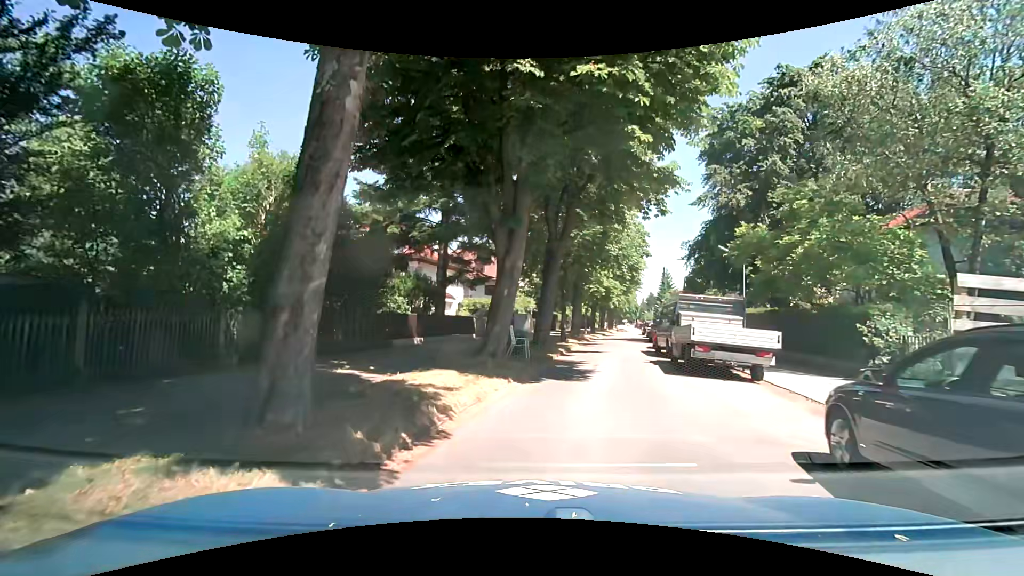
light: Day
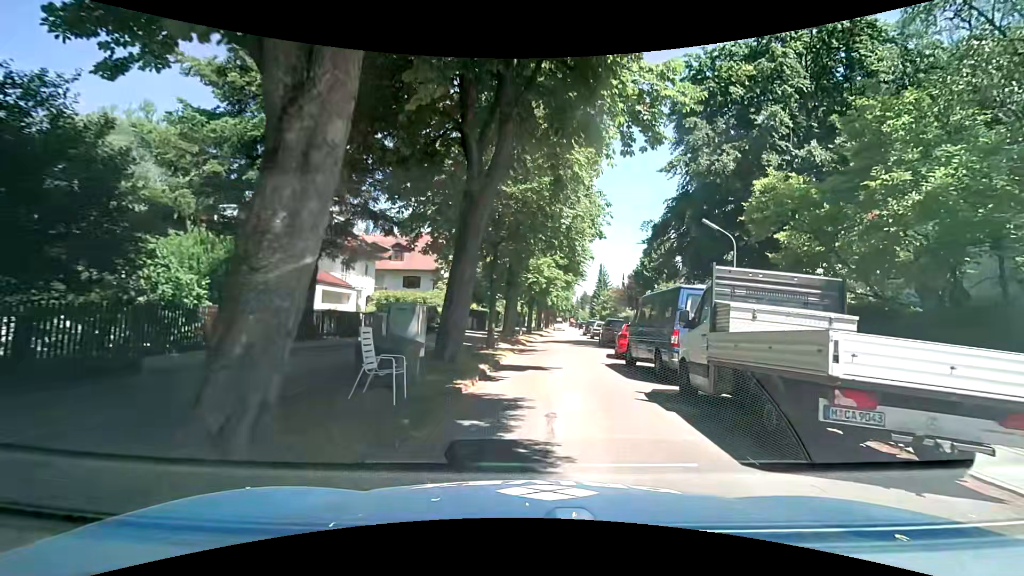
(+0.5, +8.8) m; +7°
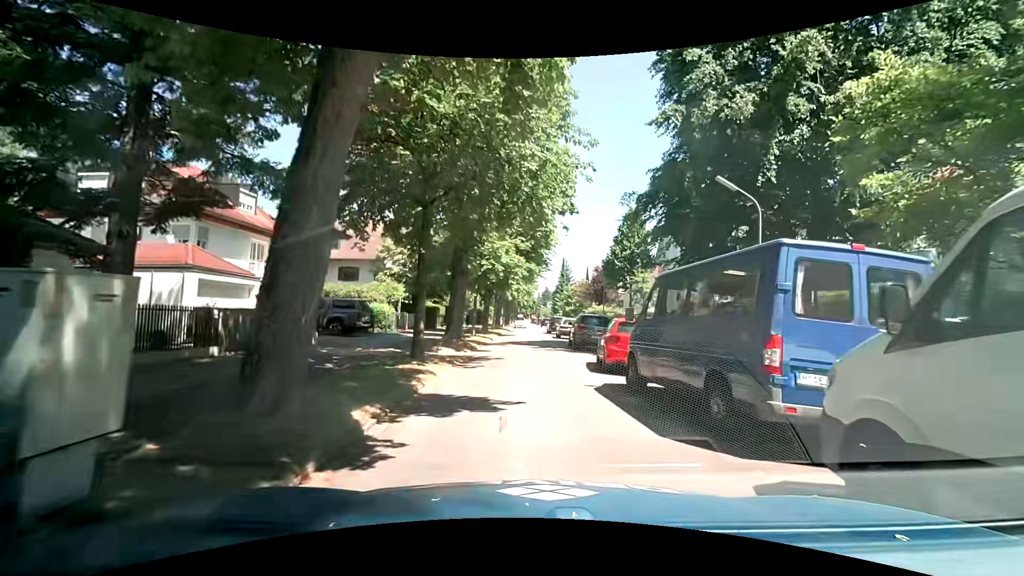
(+0.2, +6.4) m; +4°
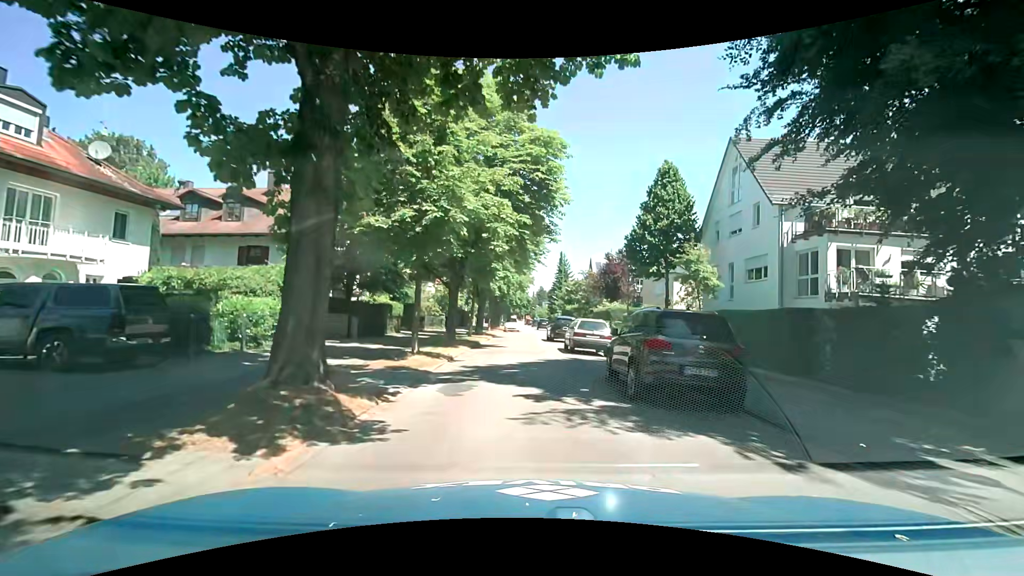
(+0.1, +14.1) m; +1°
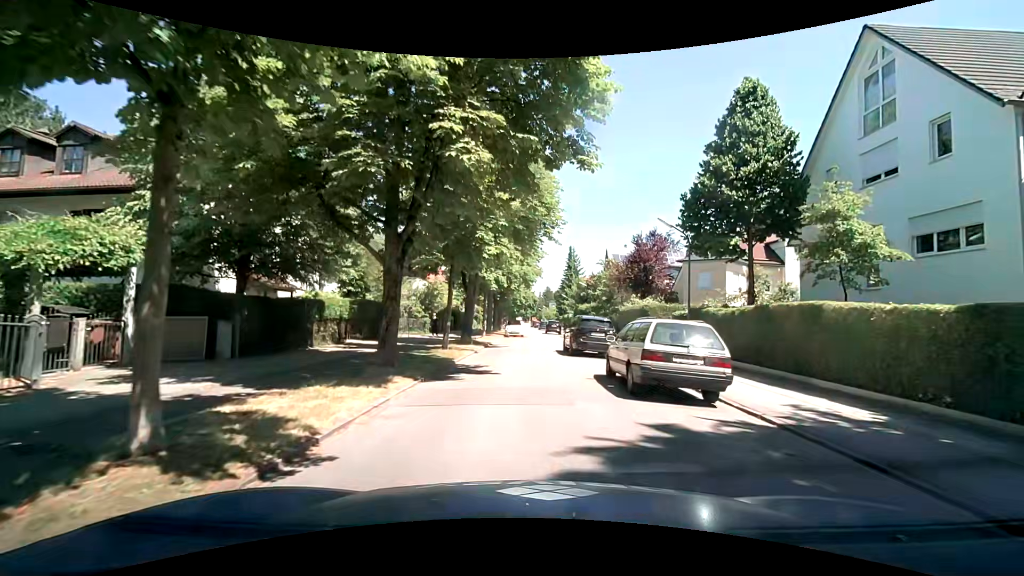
(0.0, +11.3) m; -1°
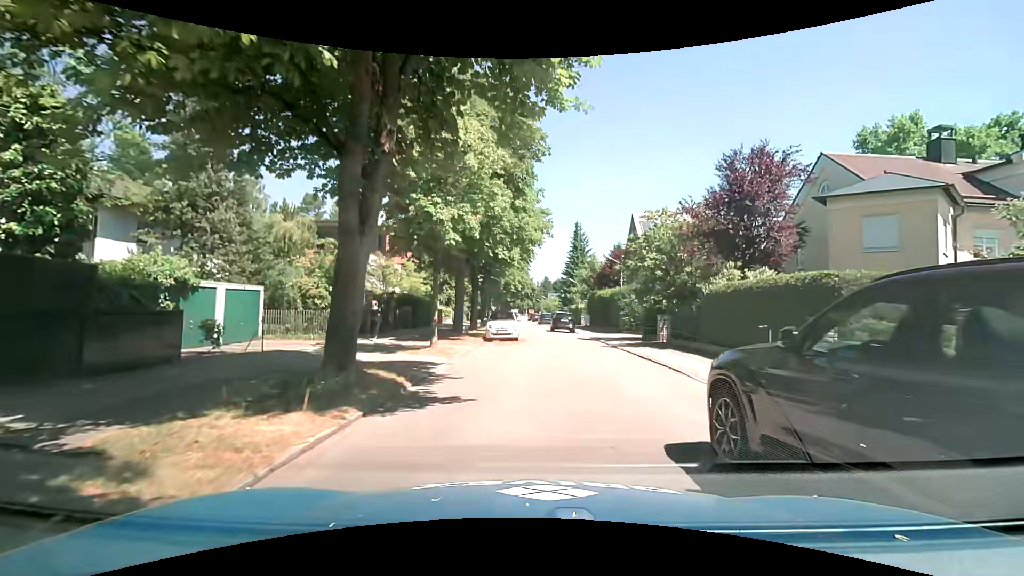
(-0.1, +18.9) m; +1°
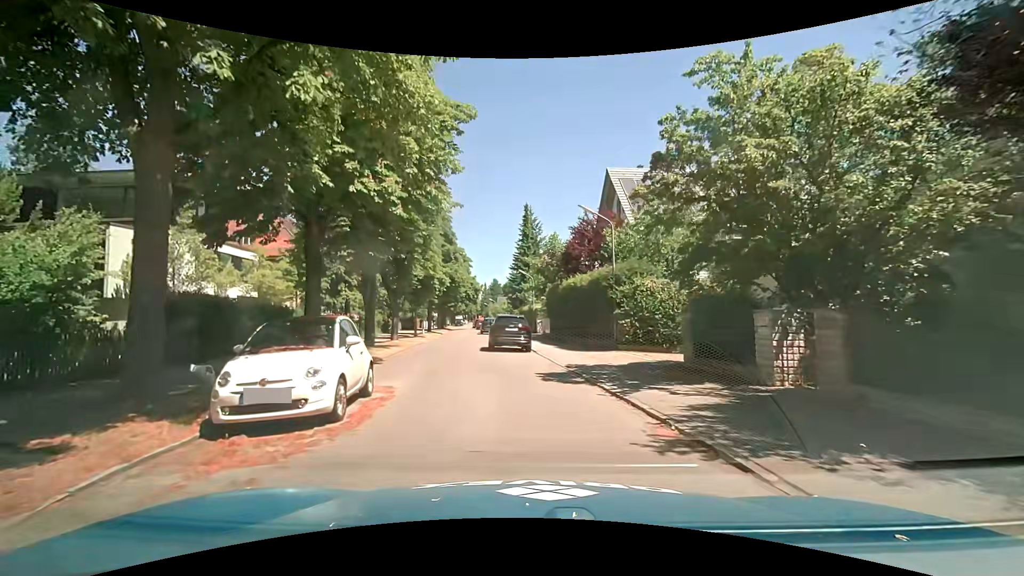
(+1.3, +17.5) m; +5°
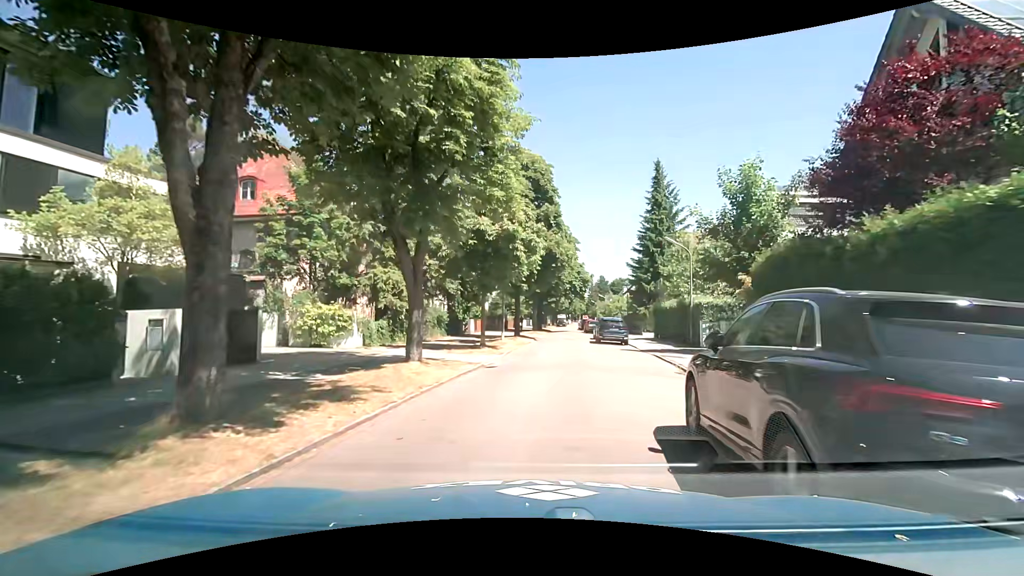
(-2.2, +18.3) m; -10°
(0, +10) (+1, +20) (+1, +30) (+2, +40) (+3, +50) (+3, +60) (+3, +70) (+4, +80) (+5, +90) (+7, +100) m
